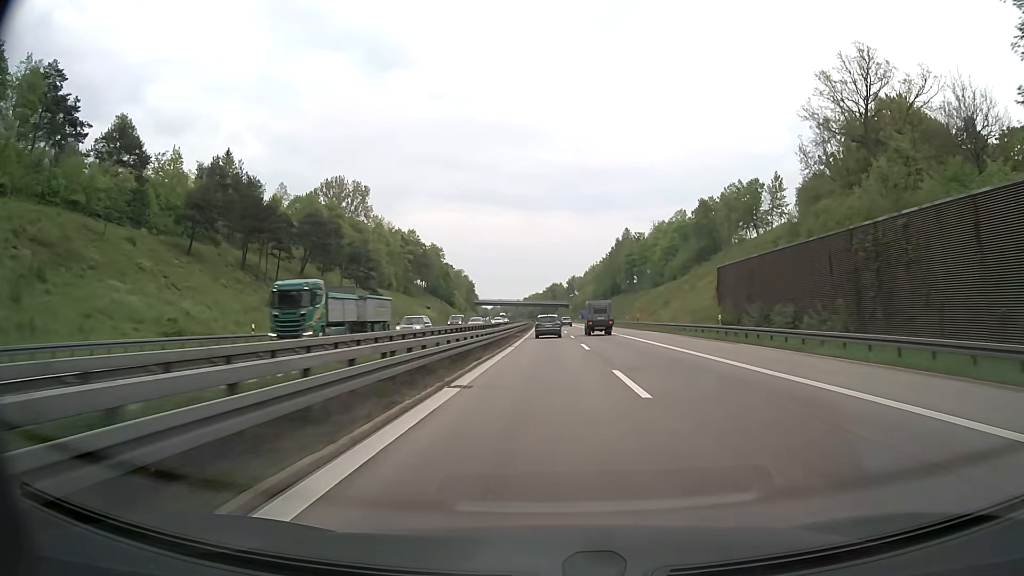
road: motorway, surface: asphalt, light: Day
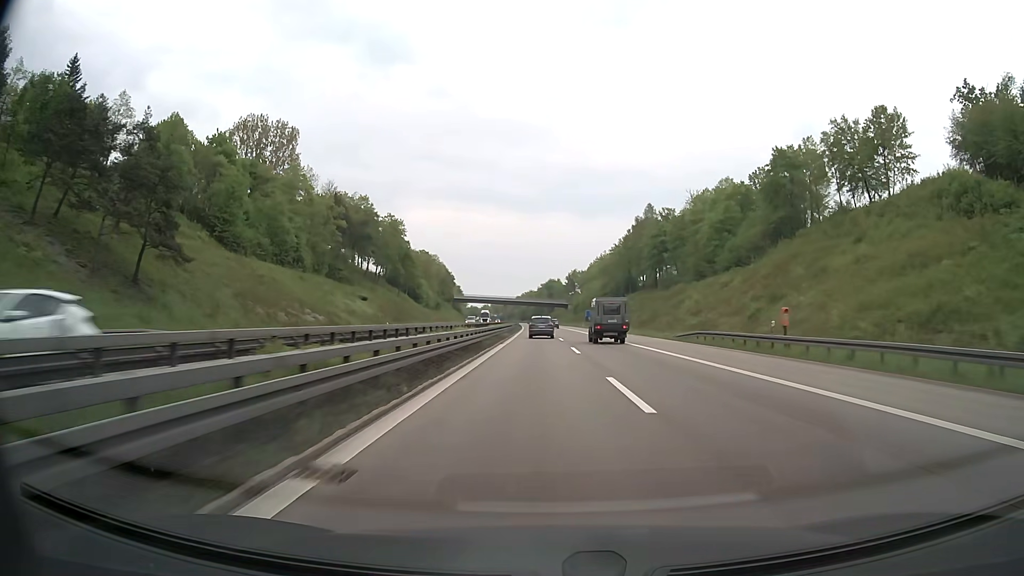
(+0.2, +55.8) m; 0°
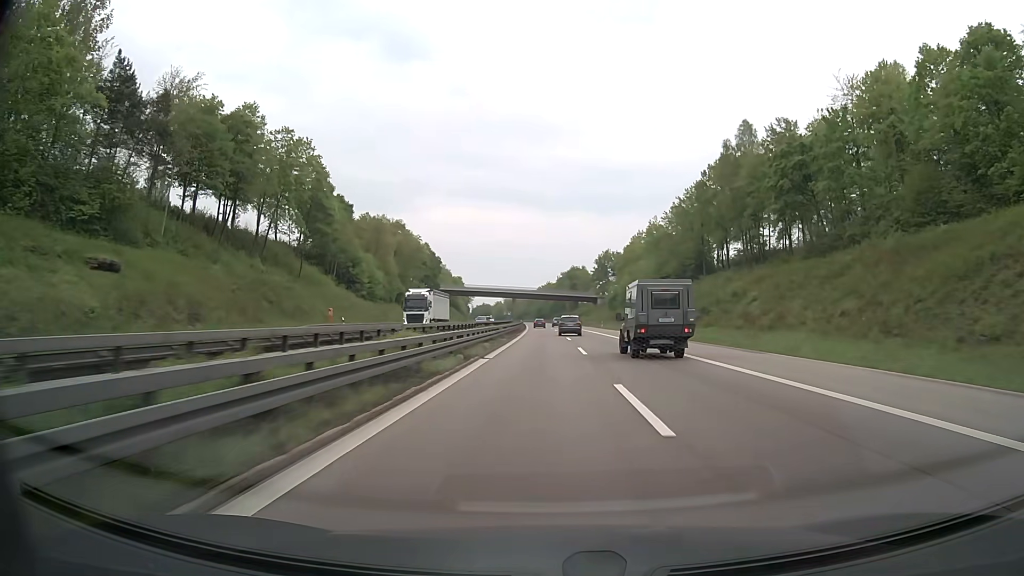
(-0.8, +73.9) m; -2°
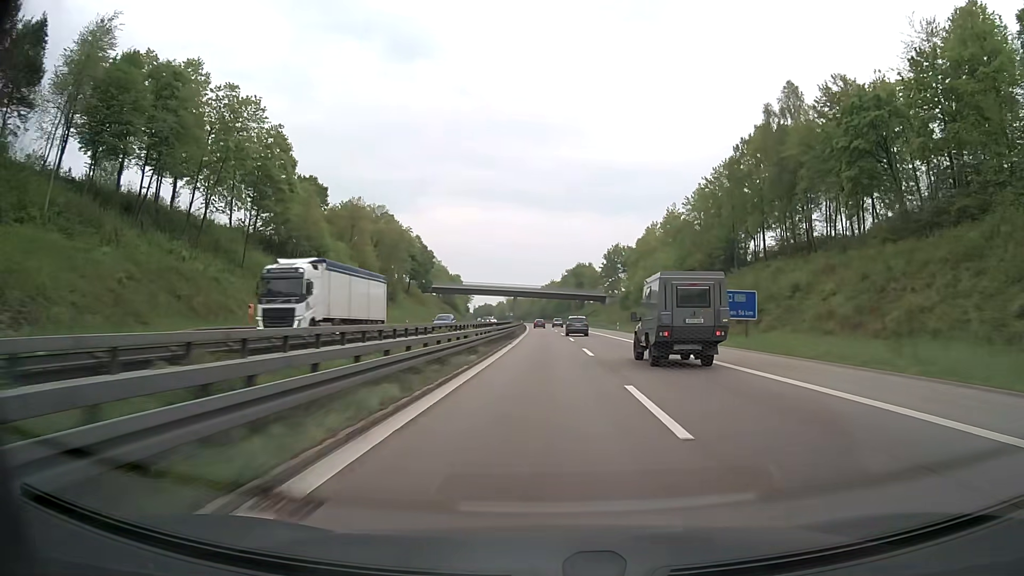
(-0.1, +18.4) m; 0°
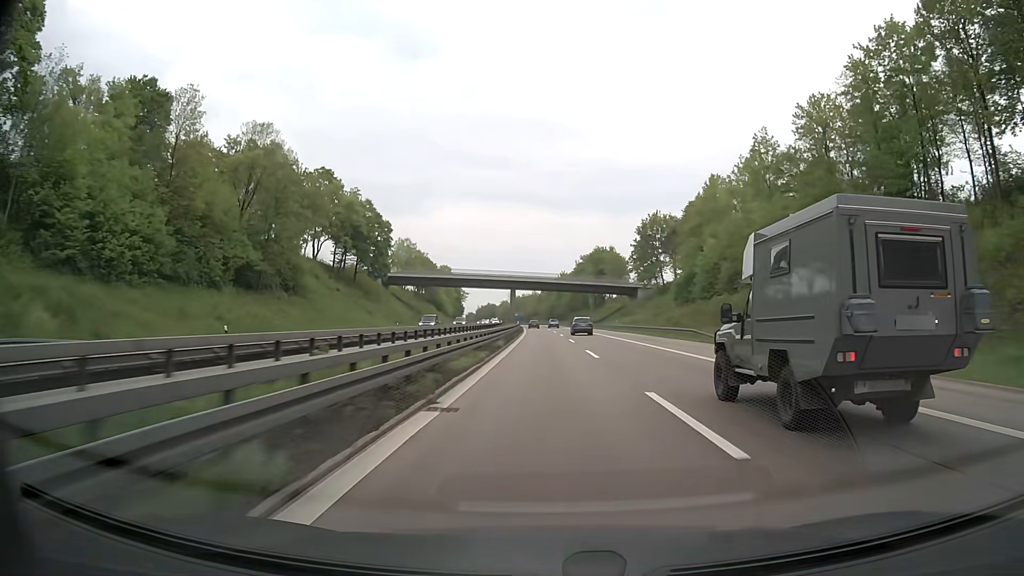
(-0.4, +55.3) m; -1°
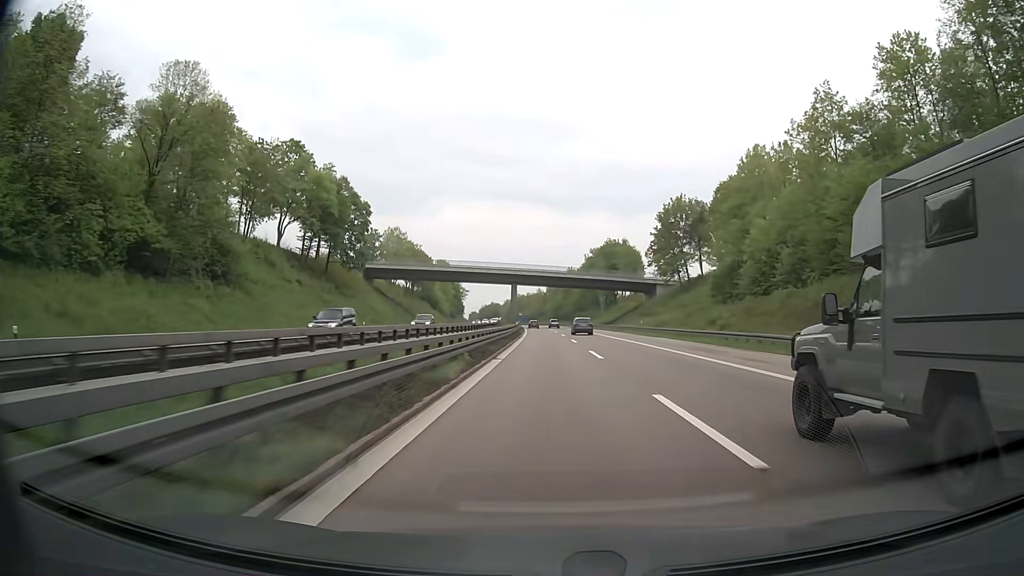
(-0.1, +18.4) m; -1°
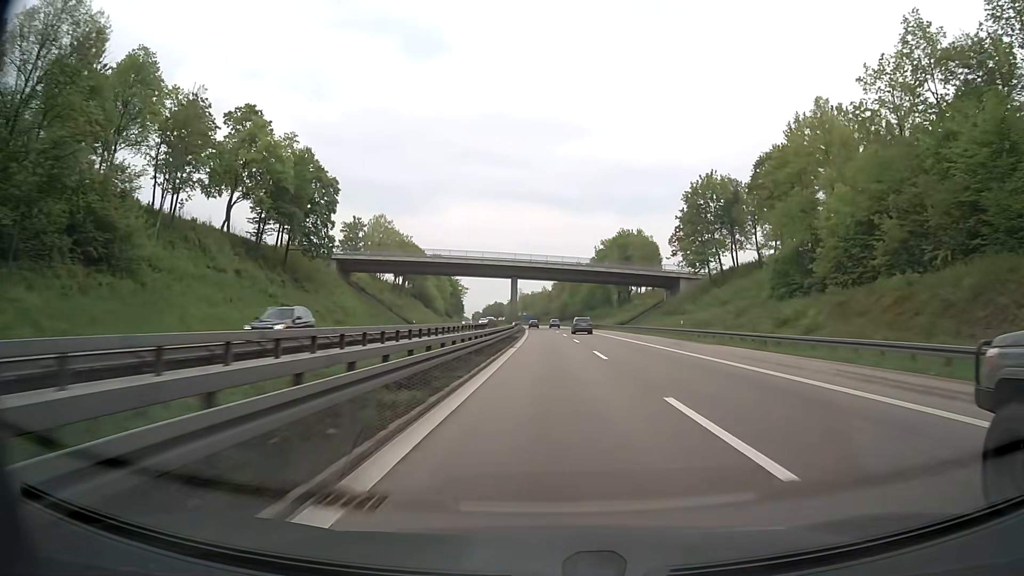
(0.0, +18.5) m; 0°
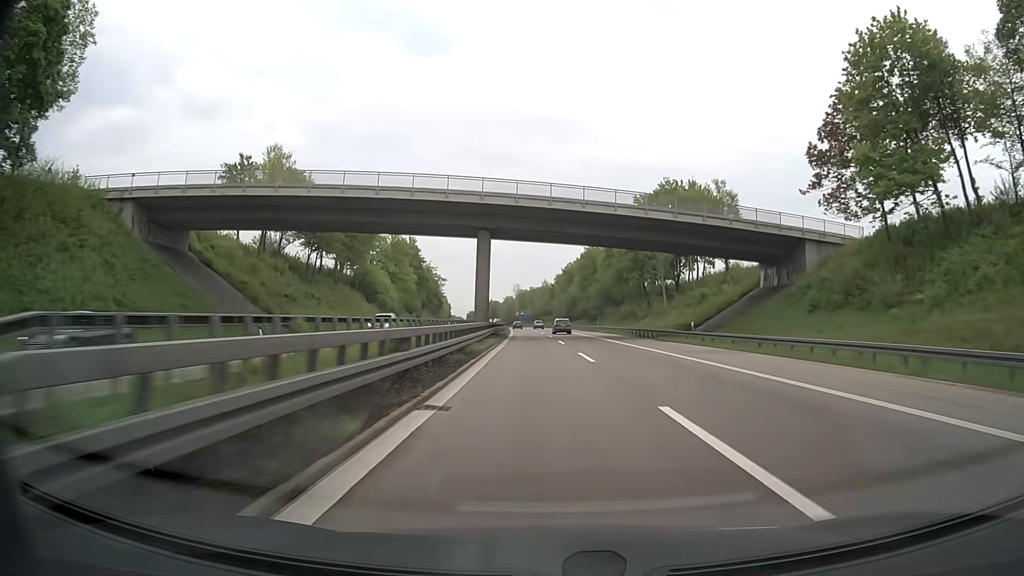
(-0.3, +55.5) m; 0°
(0, +10) (0, +20) (0, +30) (0, +40) (0, +50) (0, +60) (0, +70) (0, +80) (0, +90) (0, +100) m
